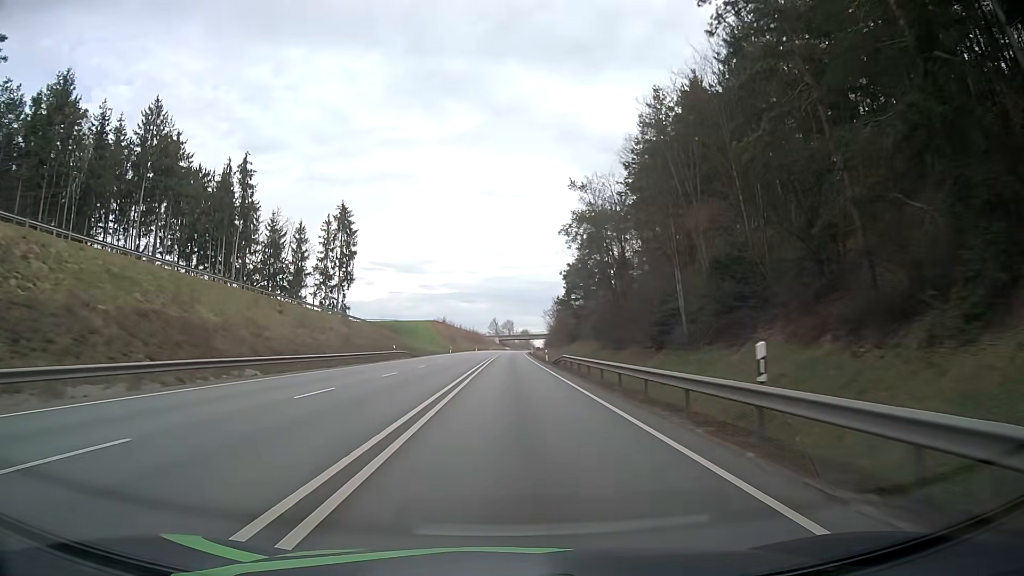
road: primary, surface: asphalt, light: Day
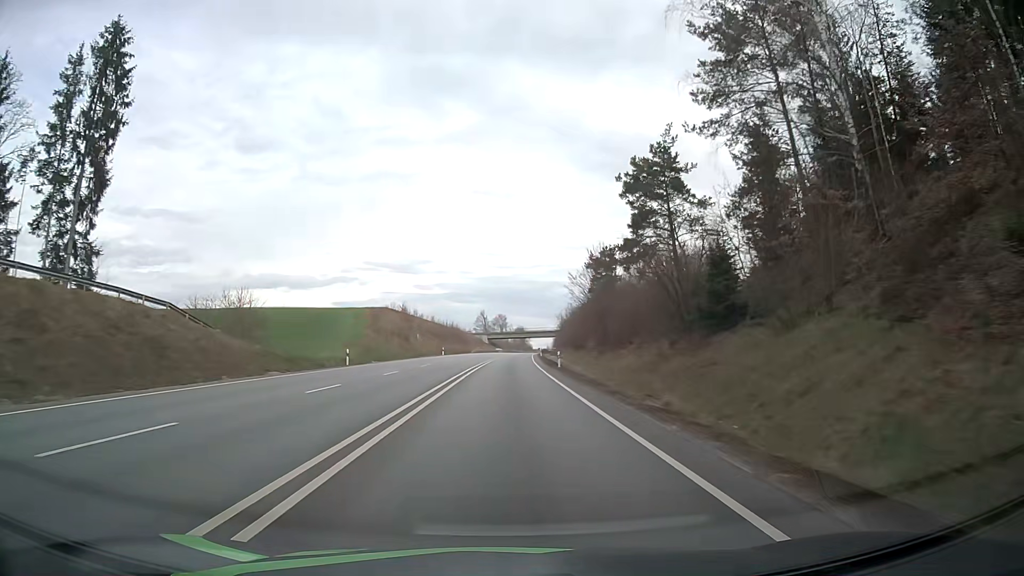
(+0.7, +69.4) m; +1°
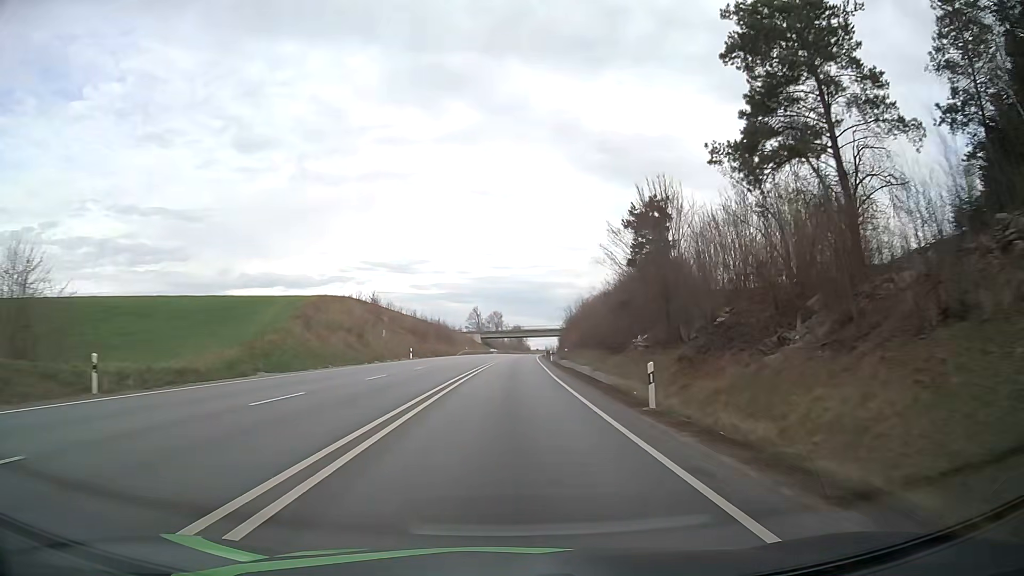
(+0.1, +28.1) m; 0°
(0, +10) (0, +20) (0, +30) (0, +40) (+1, +50) (+1, +60) (+1, +70) (+2, +80) (+2, +90) (+3, +100) m
